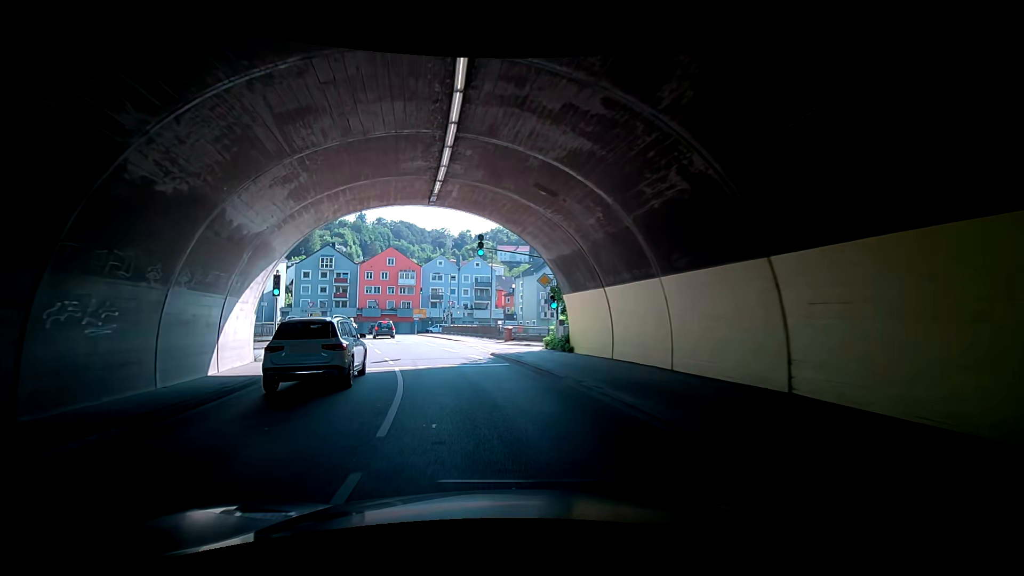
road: primary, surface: asphalt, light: Day
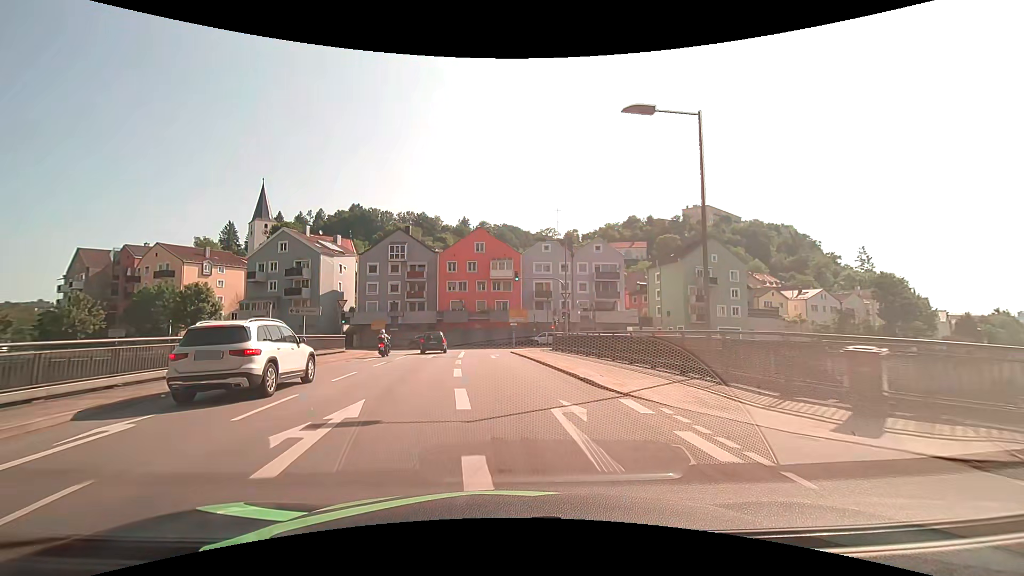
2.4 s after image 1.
(-4.2, +28.0) m; -18°
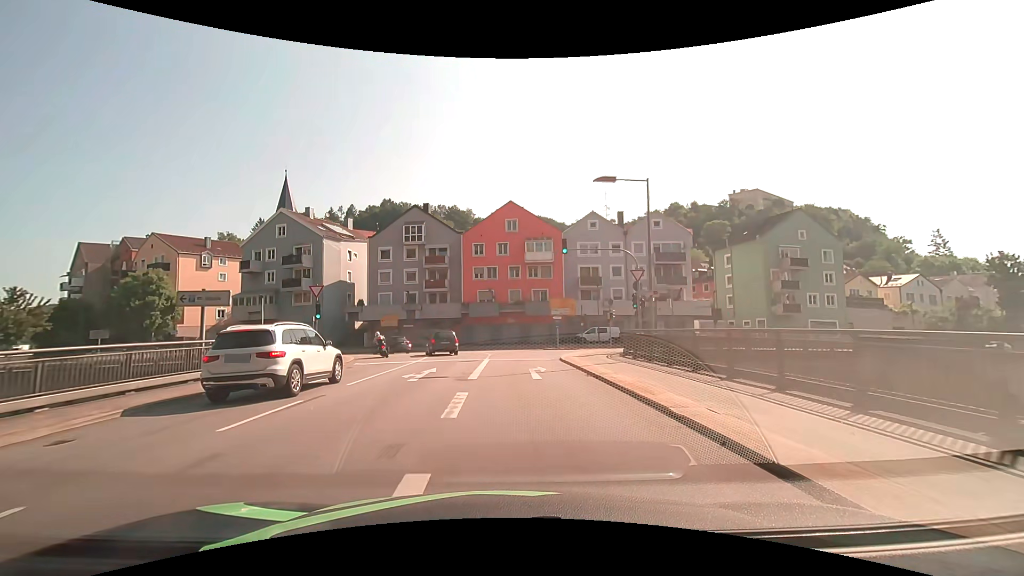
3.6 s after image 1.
(-1.2, +12.6) m; -8°
(0, +10) (0, +20) (+1, +30) (+7, +38) (+16, +42) (+26, +45) (+35, +47) (+45, +50) (+54, +54) (+64, +57) m
